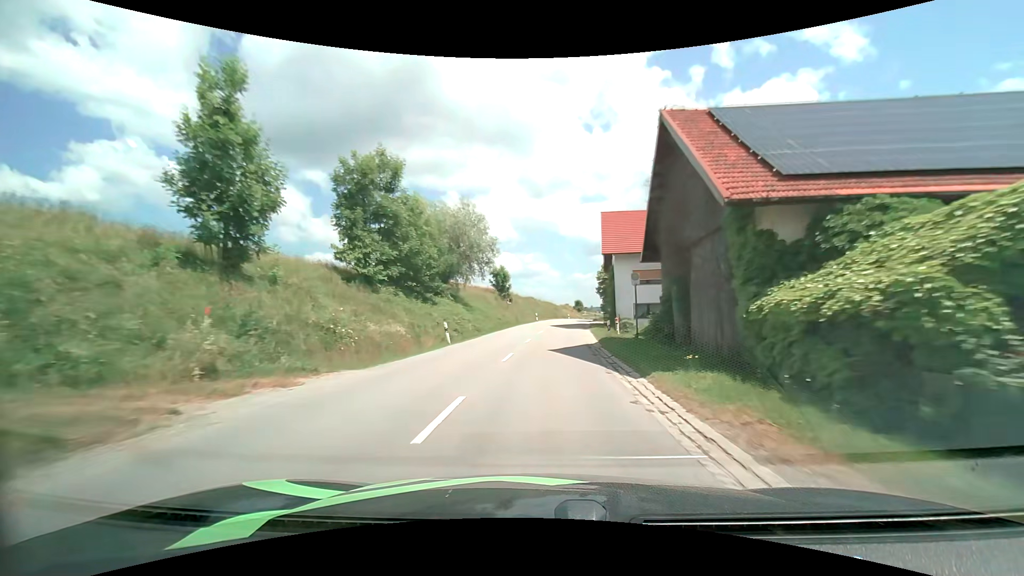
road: secondary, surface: asphalt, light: Day
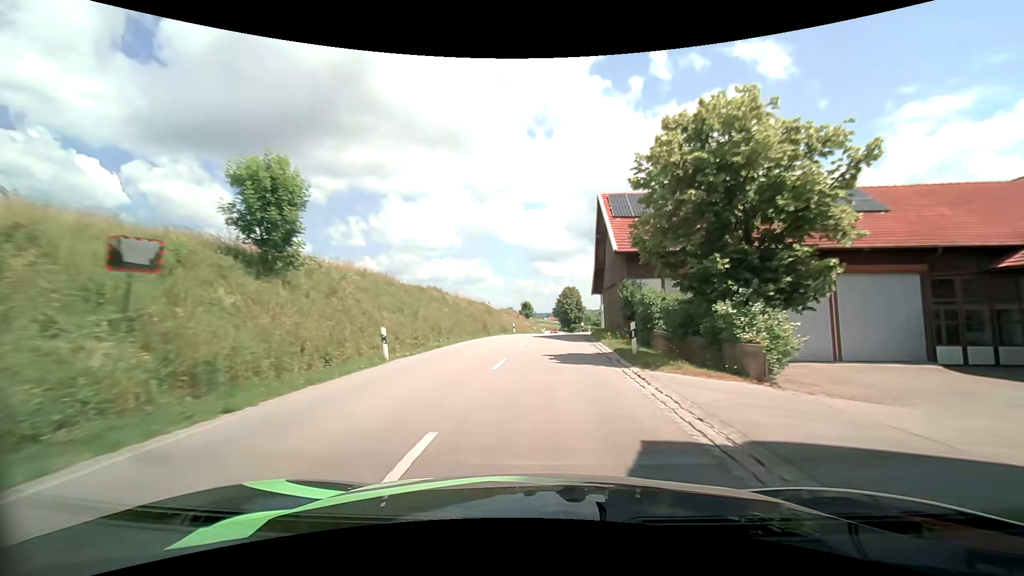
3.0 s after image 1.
(+2.3, +47.8) m; +6°
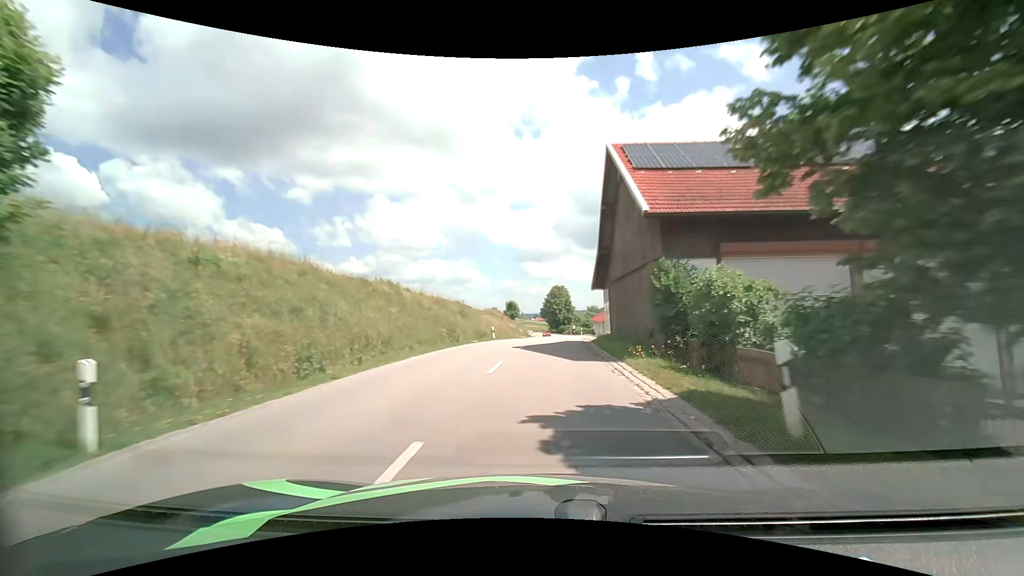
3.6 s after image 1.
(+0.1, +9.3) m; +2°
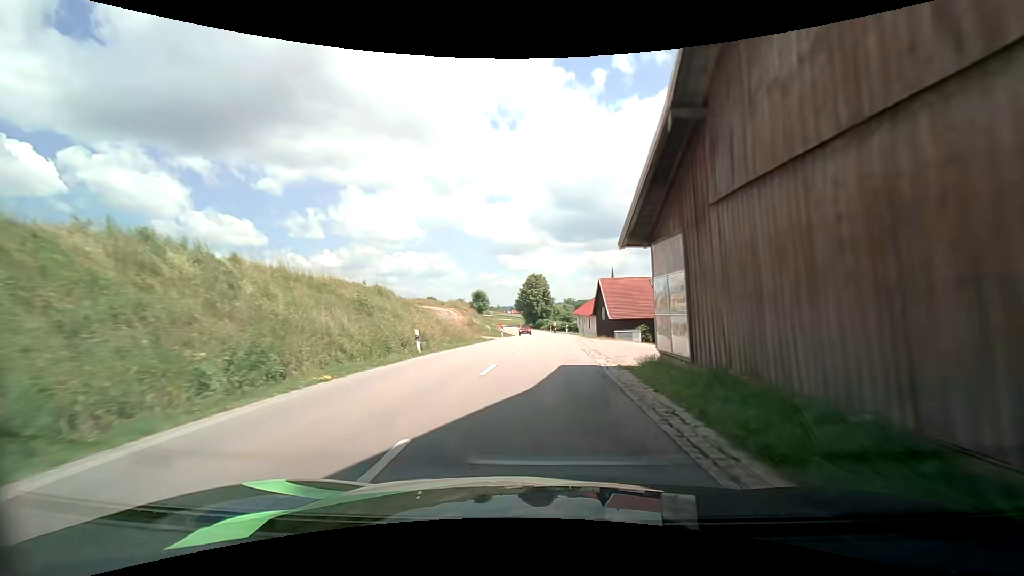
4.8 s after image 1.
(+0.4, +18.0) m; +2°
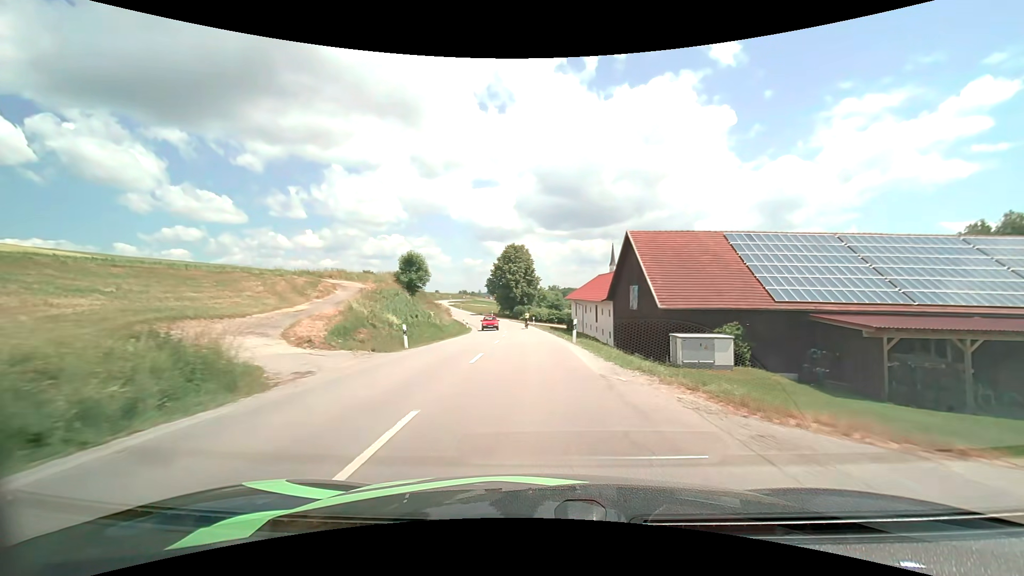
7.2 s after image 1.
(+1.1, +34.5) m; +2°
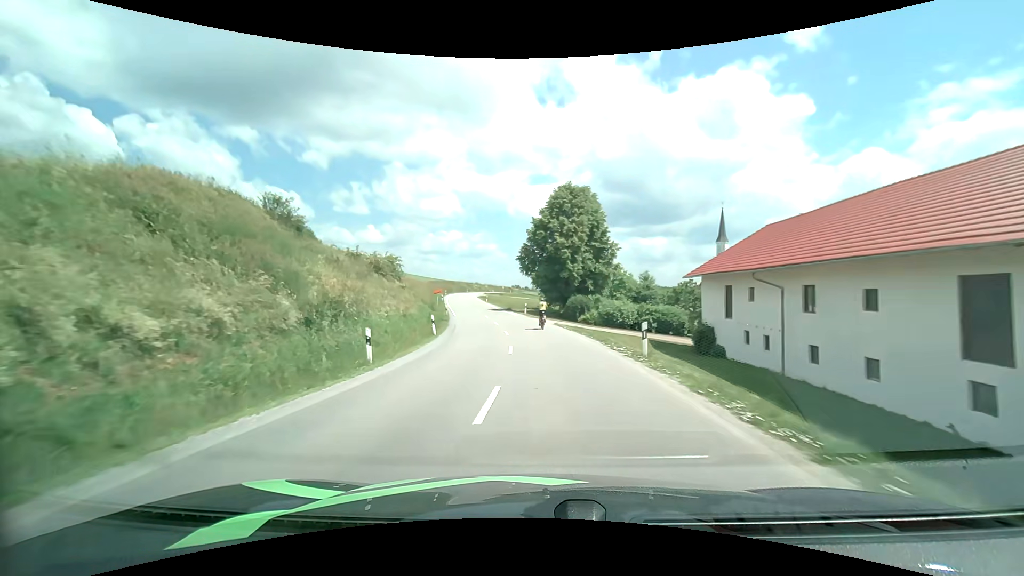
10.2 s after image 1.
(-1.7, +43.3) m; -6°
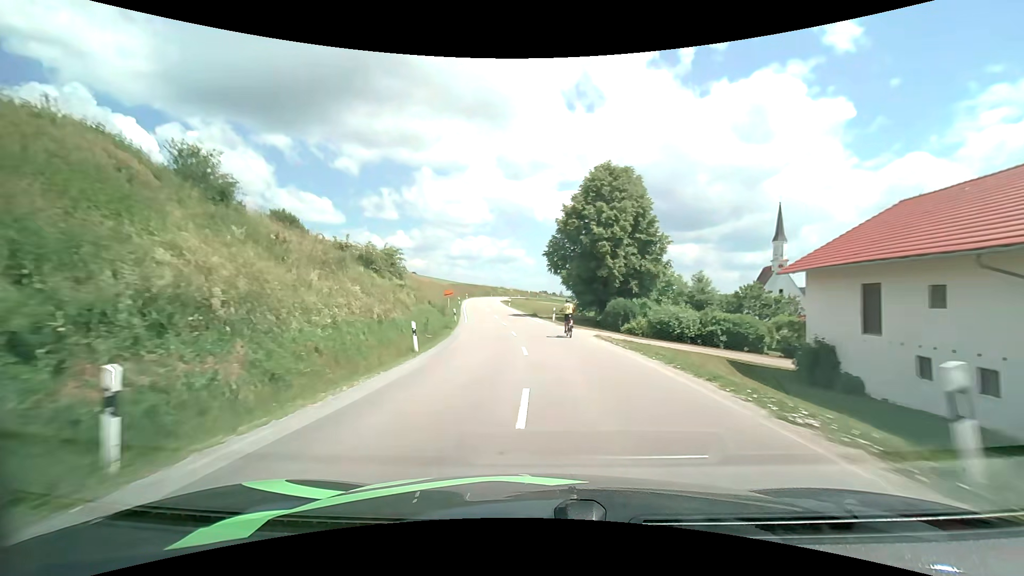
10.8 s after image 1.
(-0.3, +9.3) m; -3°
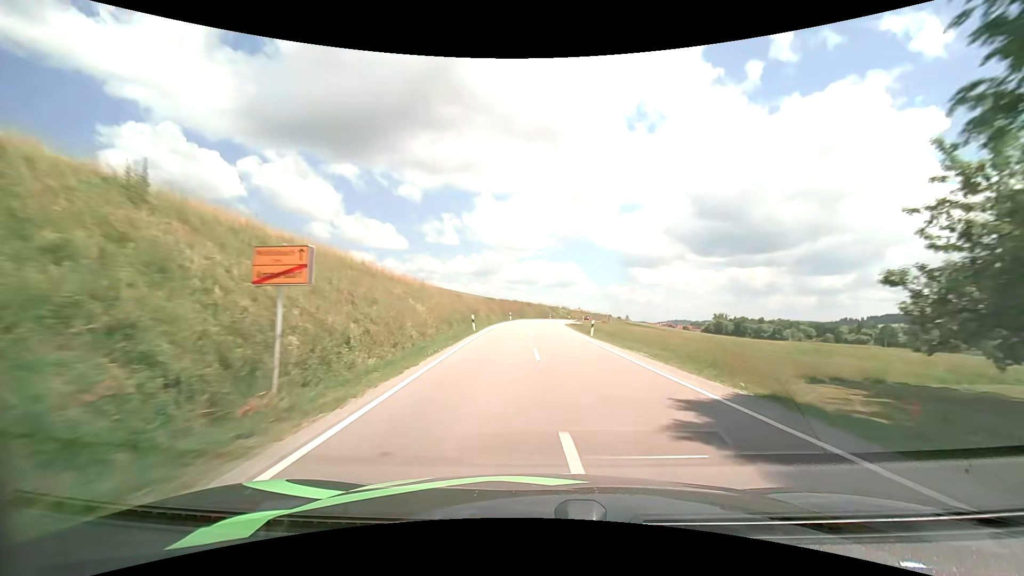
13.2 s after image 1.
(-3.5, +40.1) m; -7°
(0, +10) (0, +20) (+1, +30) (+1, +40) (+1, +50) (+1, +60) (+2, +70) (+3, +80) (+4, +90) (+5, +100) m
